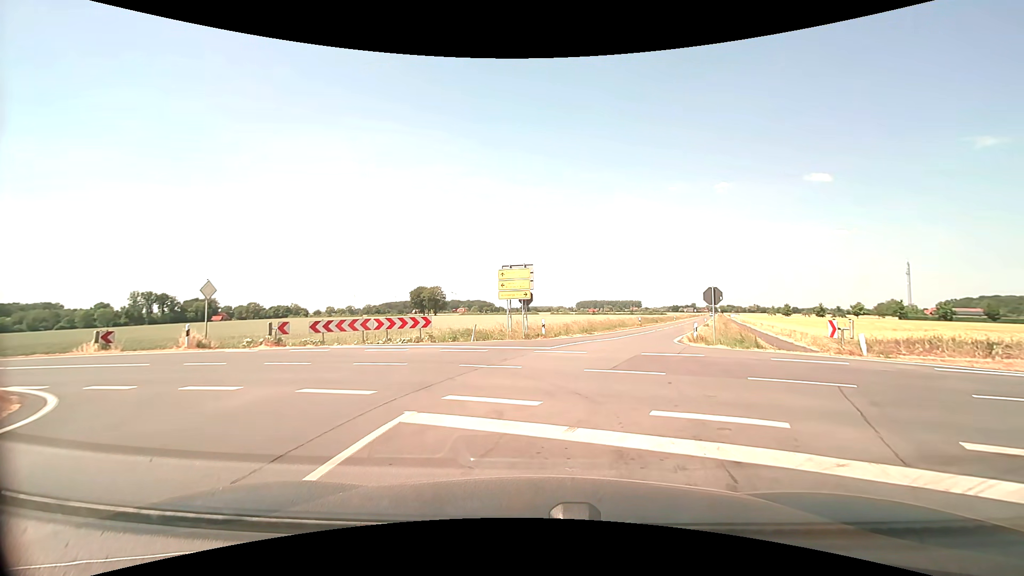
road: secondary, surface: asphalt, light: Day
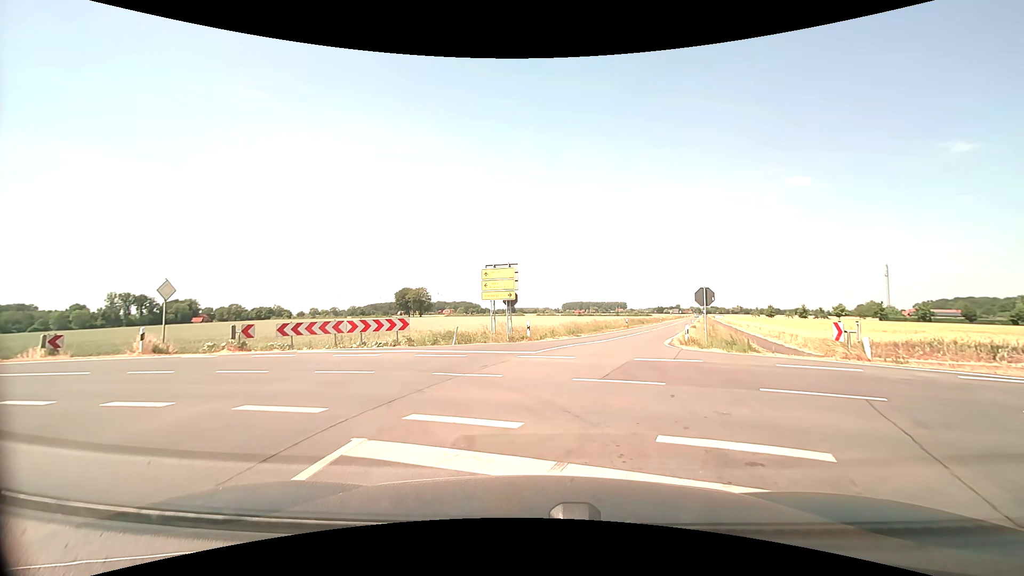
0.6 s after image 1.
(0.0, +1.2) m; +2°
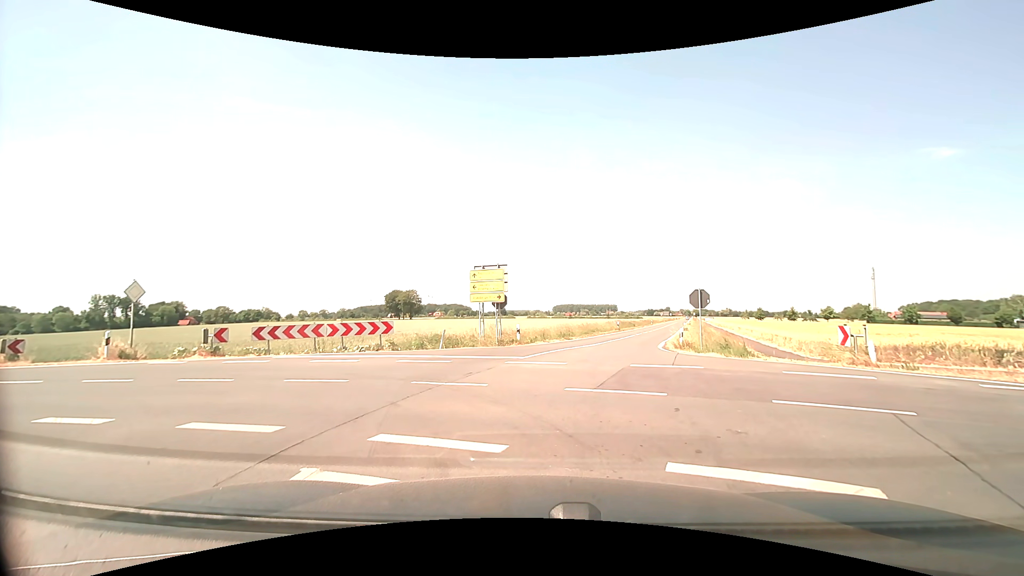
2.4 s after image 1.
(0.0, +0.9) m; 0°
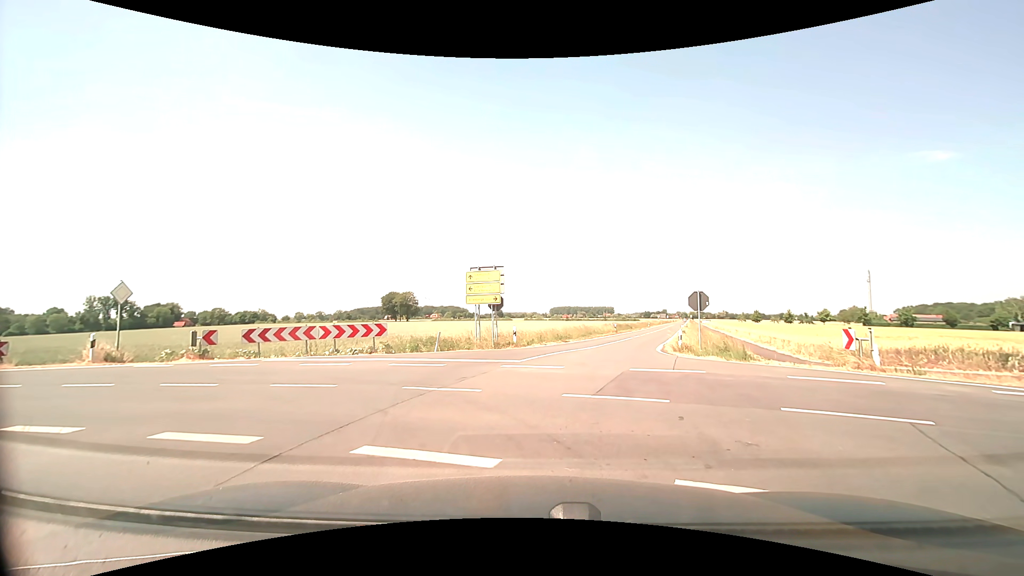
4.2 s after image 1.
(0.0, +0.4) m; 0°
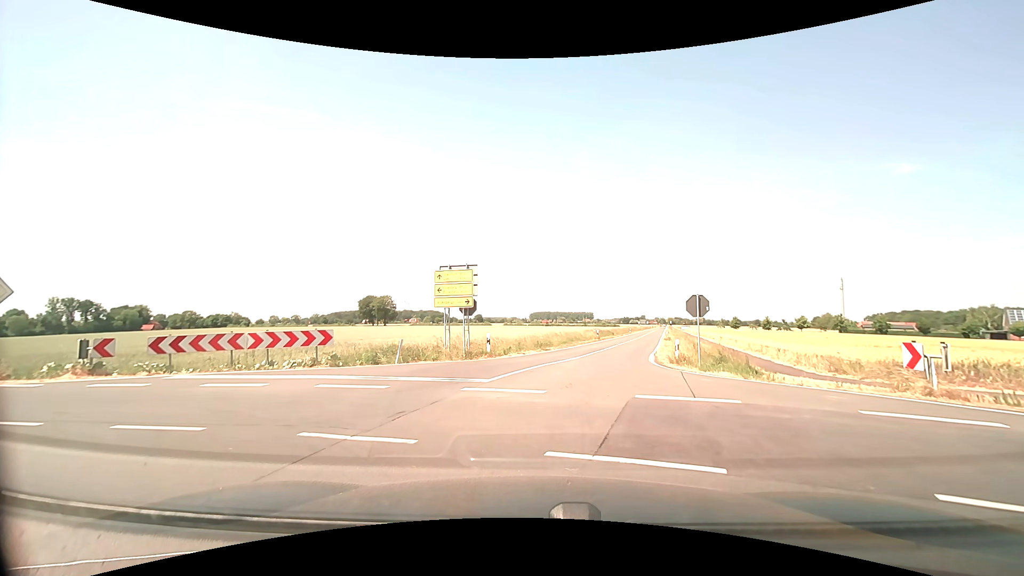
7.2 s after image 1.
(0.0, +3.2) m; +3°
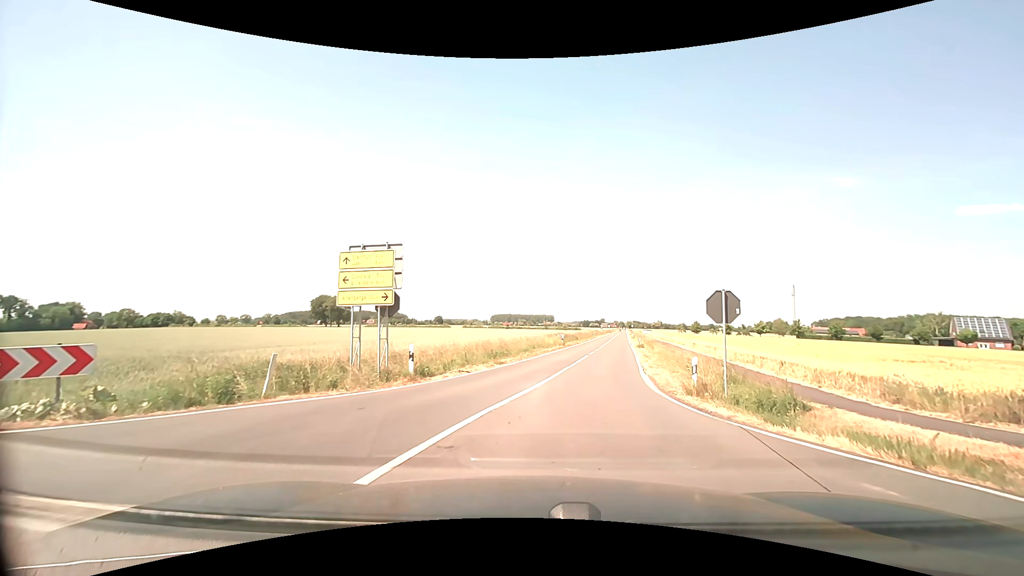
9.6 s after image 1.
(+0.3, +7.4) m; +4°
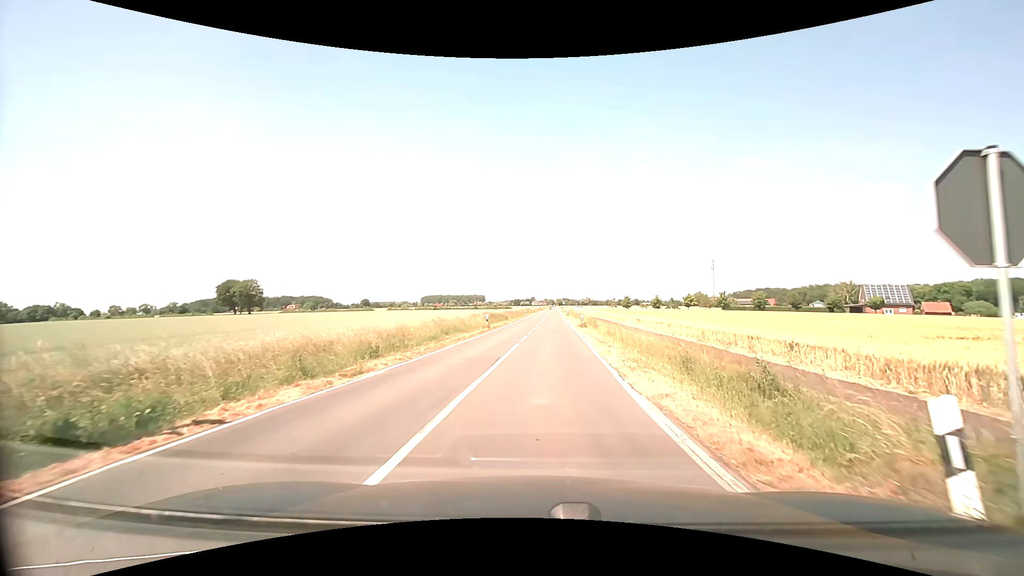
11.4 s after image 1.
(+1.0, +10.6) m; +8°
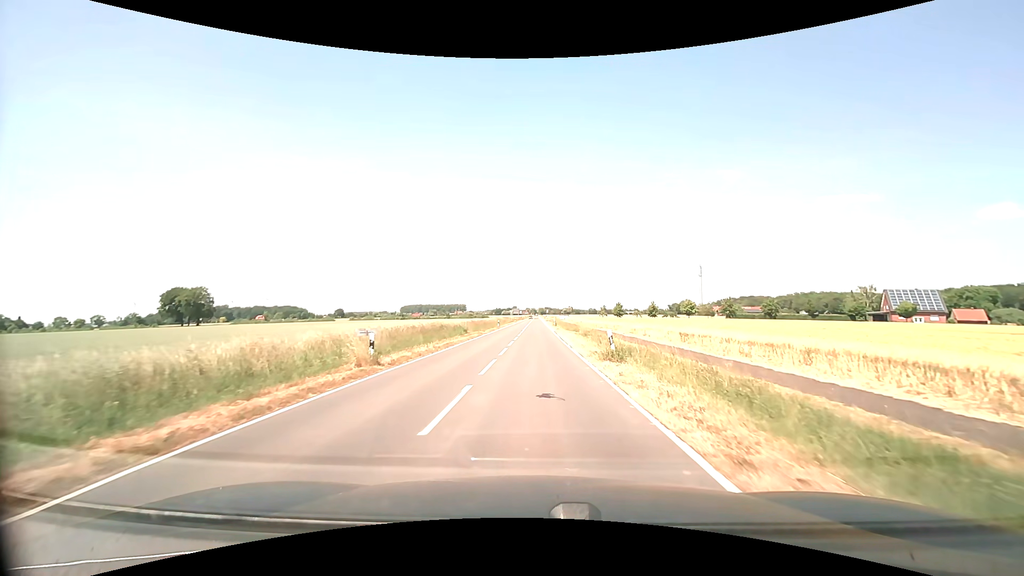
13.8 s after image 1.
(+0.8, +23.6) m; +2°
(0, +10) (0, +20) (0, +30) (0, +40) (0, +50) (0, +60) (0, +70) (0, +80) (+1, +90) (+1, +100) m
